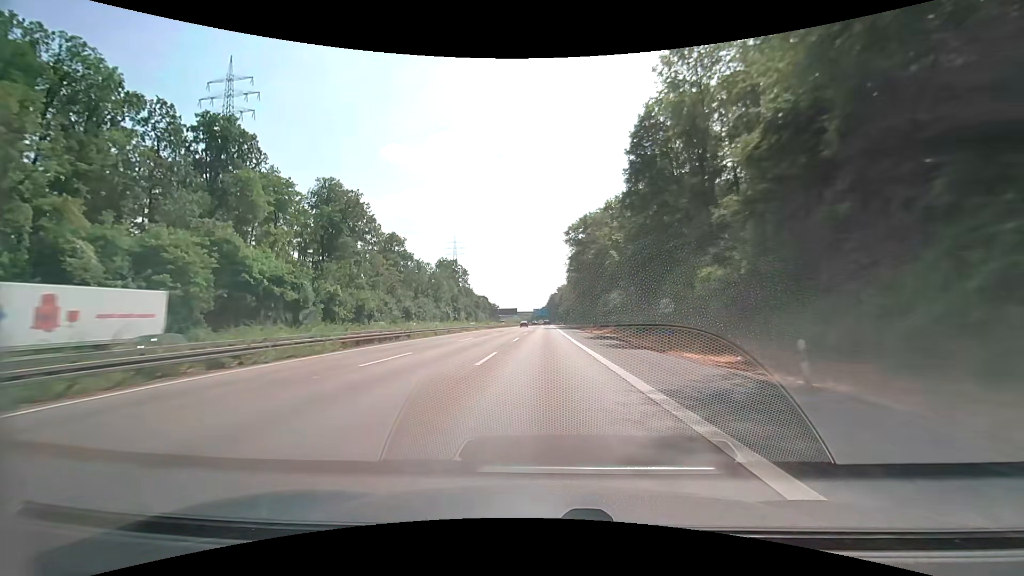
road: motorway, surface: asphalt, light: Day
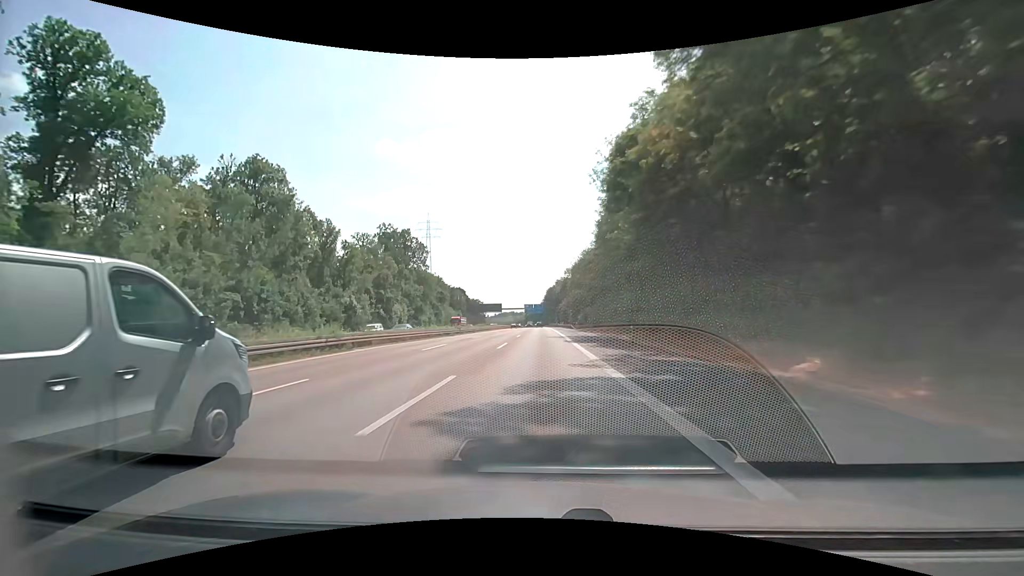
(+0.1, +81.2) m; +1°
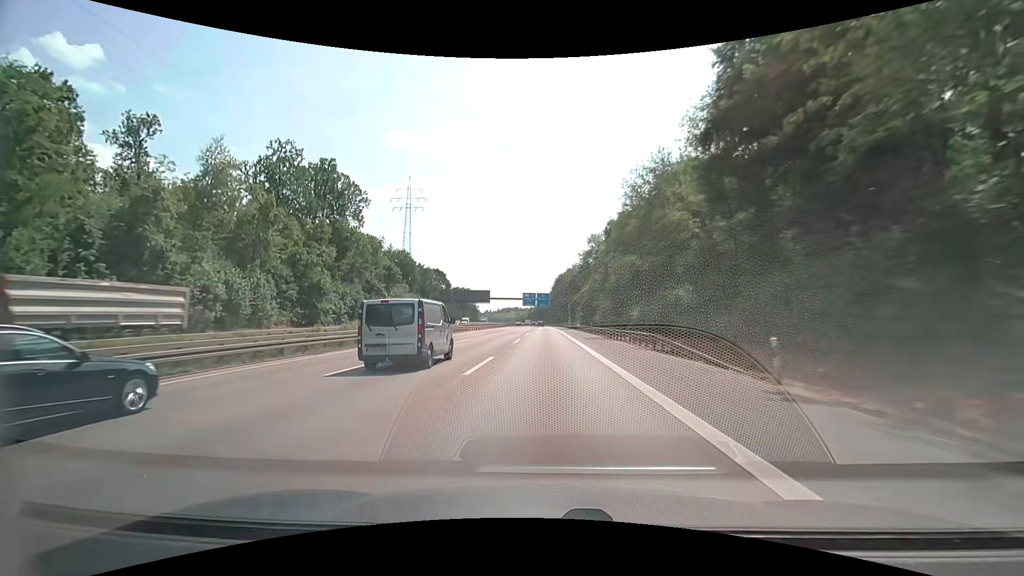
(-0.6, +65.9) m; -1°
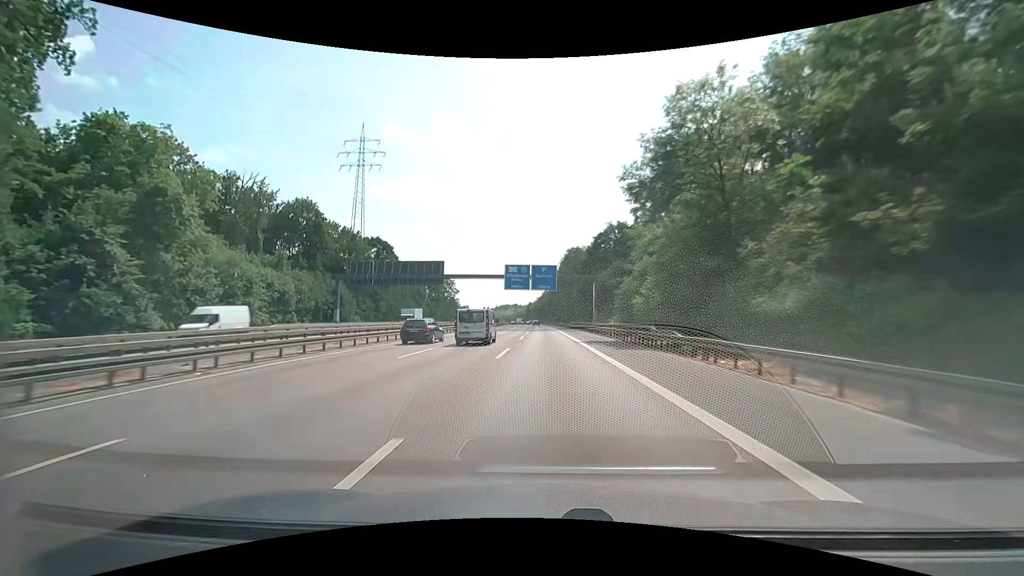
(+0.1, +66.8) m; 0°
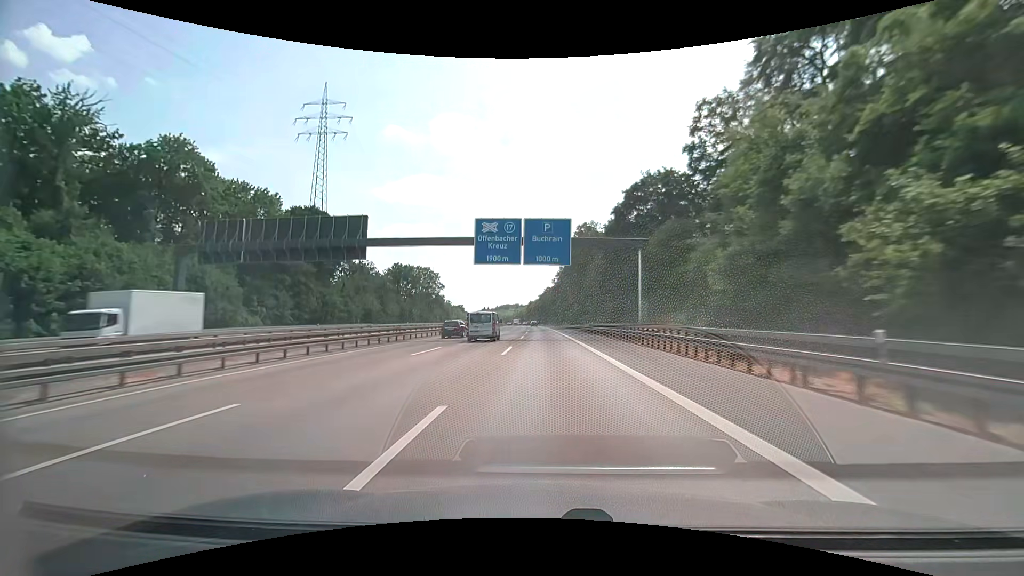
(-0.1, +33.7) m; 0°
(0, +10) (0, +20) (0, +30) (0, +40) (0, +50) (0, +60) (-1, +70) (-1, +80) (-1, +90) (-1, +100) m
